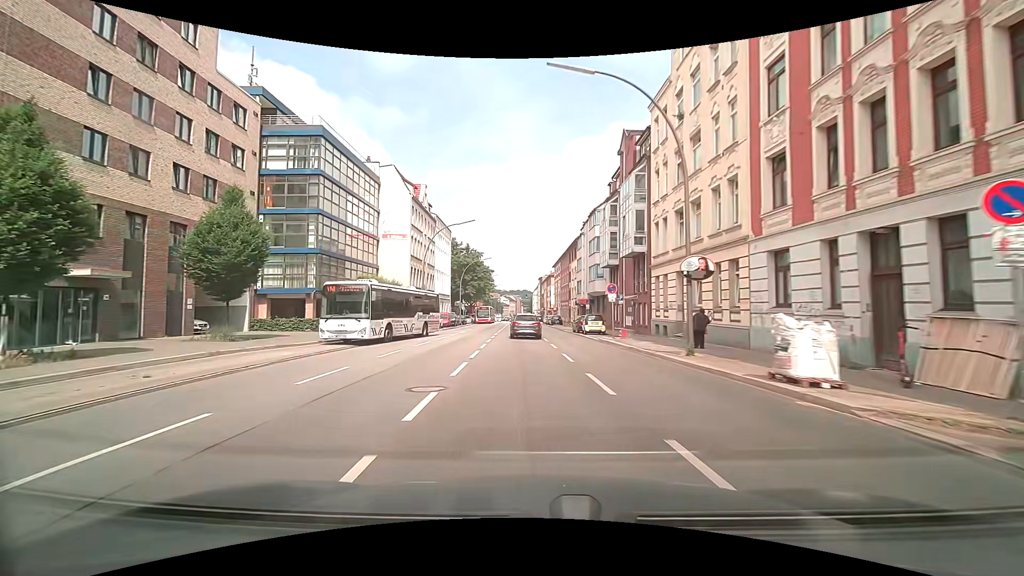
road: secondary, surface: asphalt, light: Day
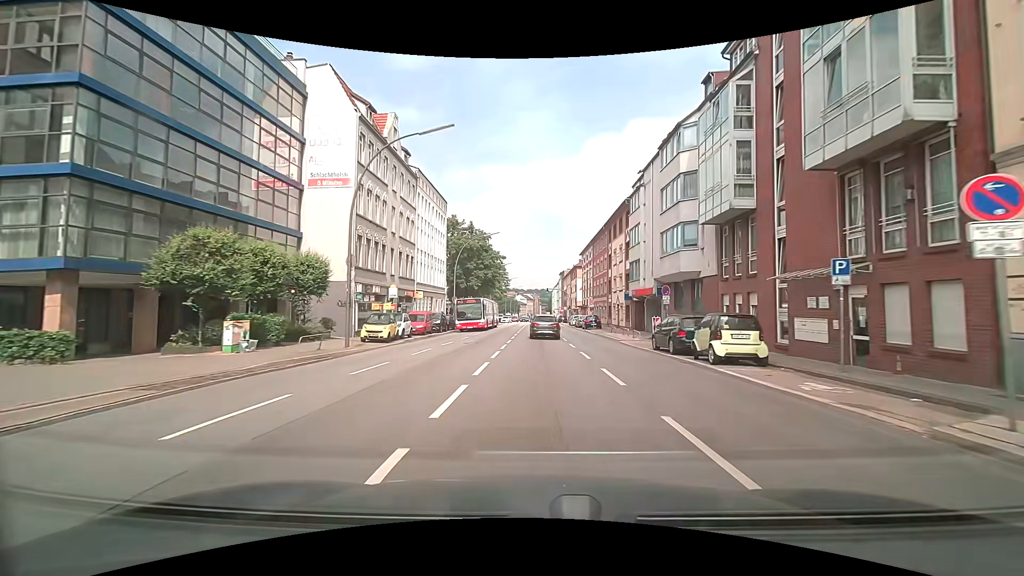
(-0.9, +22.5) m; -2°
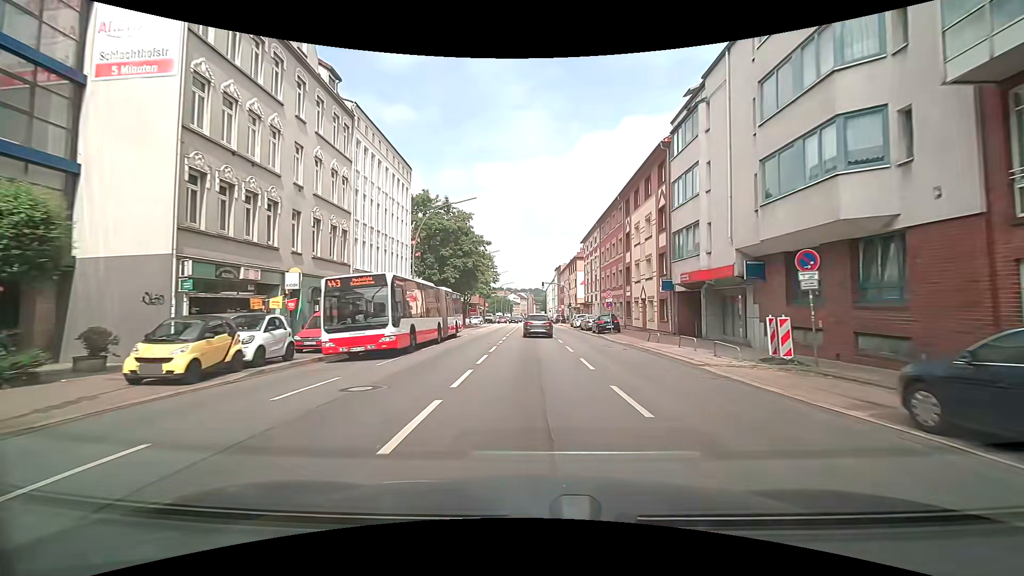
(+0.1, +15.1) m; +1°
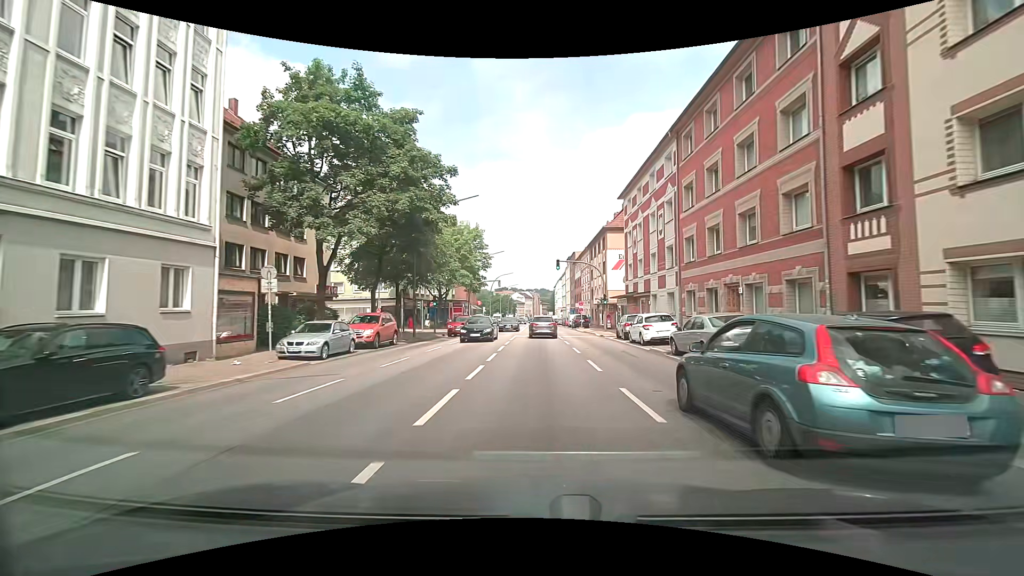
(-0.2, +30.3) m; -1°
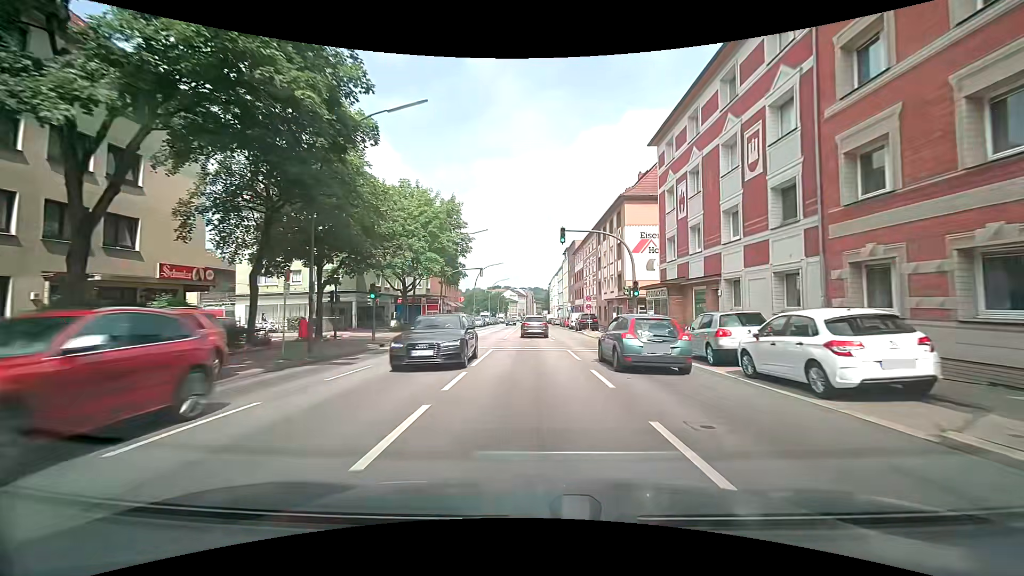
(+0.1, +15.2) m; 0°
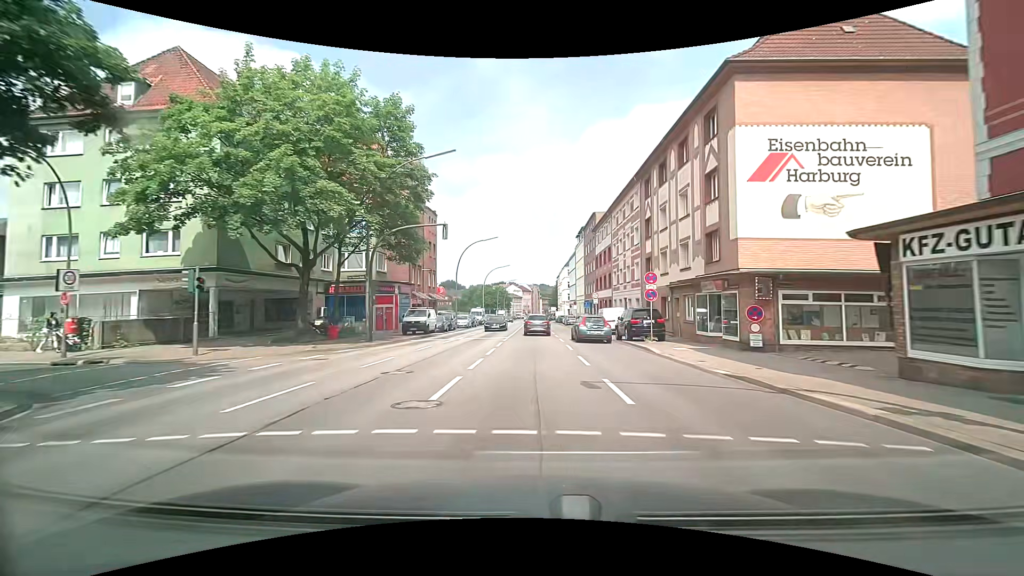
(0.0, +22.9) m; -1°
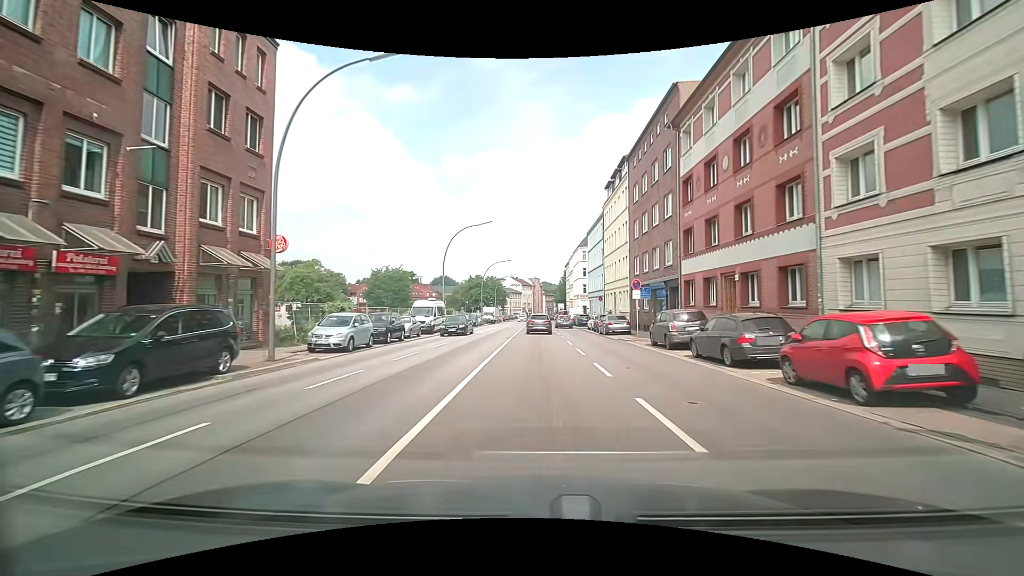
(-0.1, +38.5) m; 0°
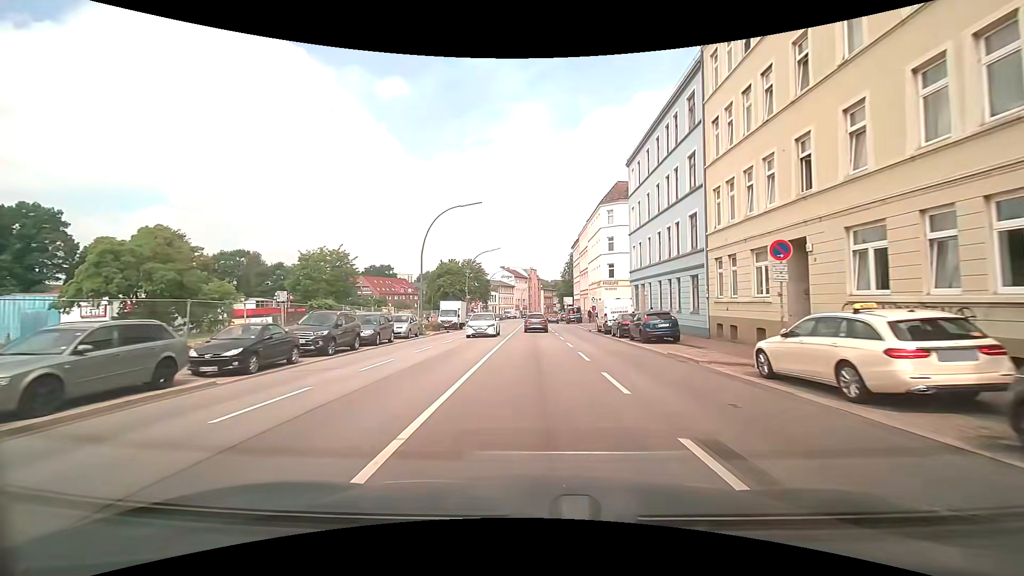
(+0.2, +38.7) m; +1°
(0, +10) (0, +20) (0, +30) (0, +40) (0, +50) (0, +60) (-1, +70) (-1, +80) (-1, +90) (-1, +100) m
